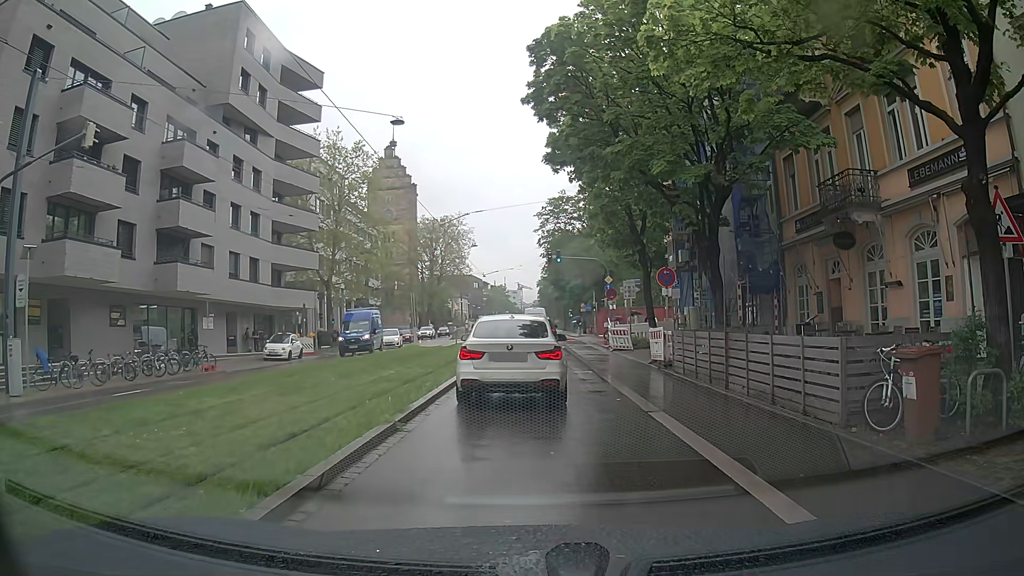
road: primary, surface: asphalt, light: Day
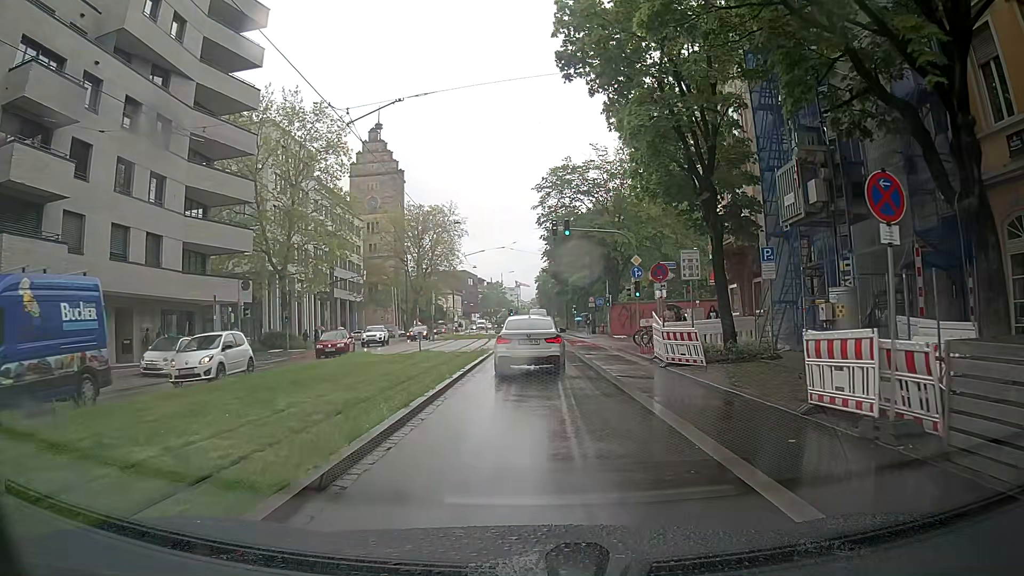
(-0.3, +13.6) m; -1°
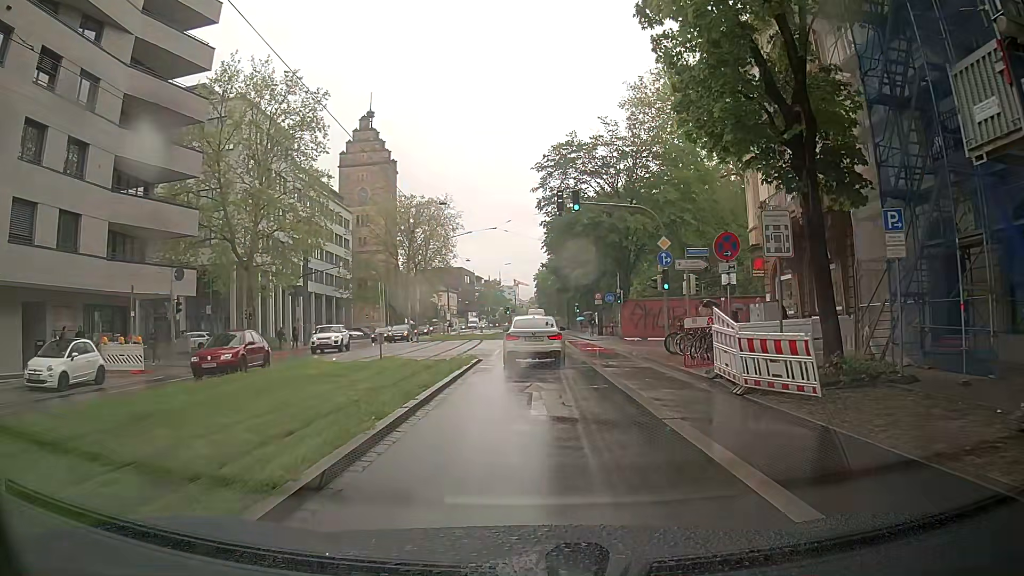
(0.0, +7.5) m; -2°
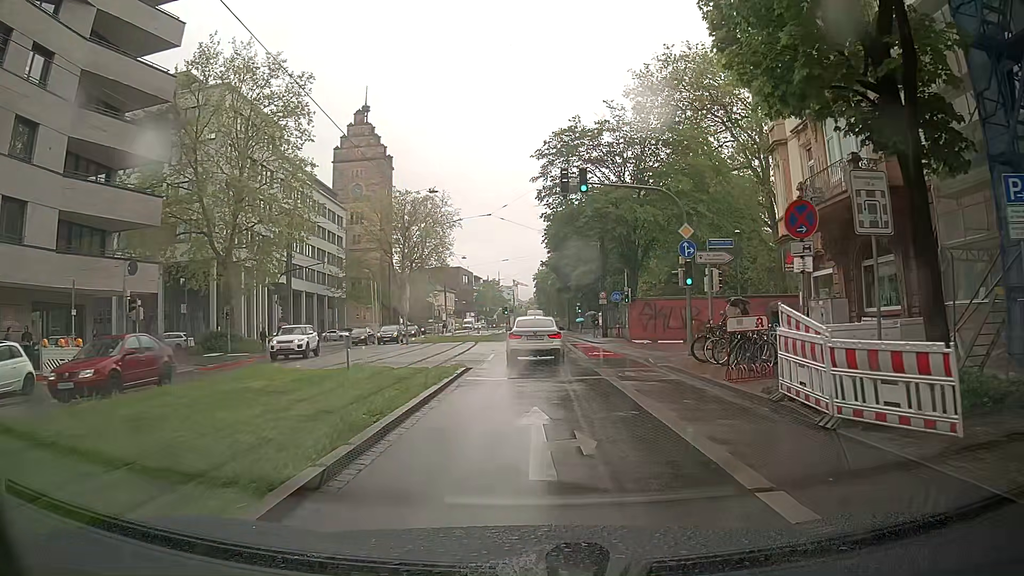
(+0.1, +3.9) m; +1°
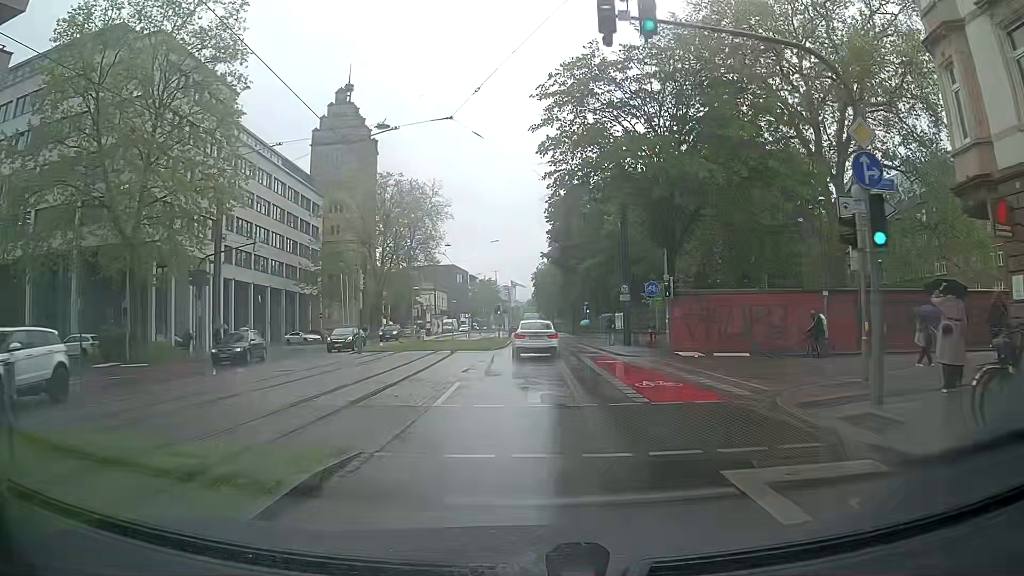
(0.0, +12.9) m; 0°
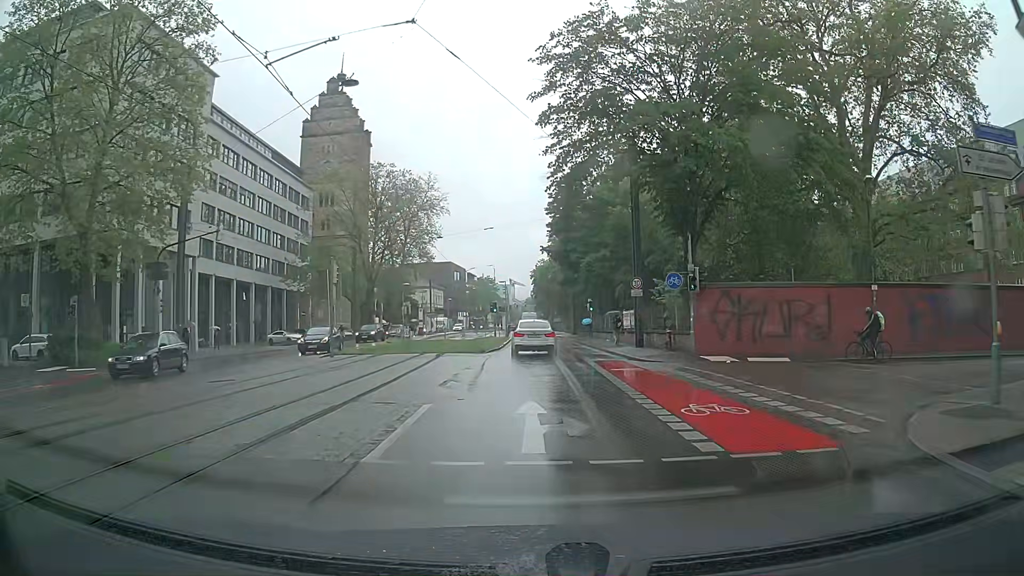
(0.0, +4.7) m; +1°
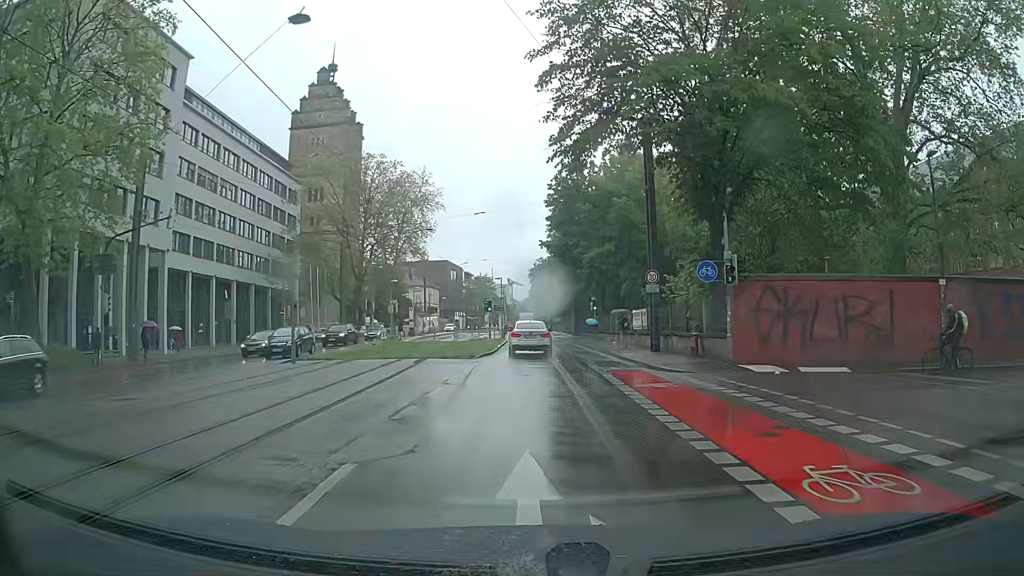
(0.0, +4.8) m; +1°
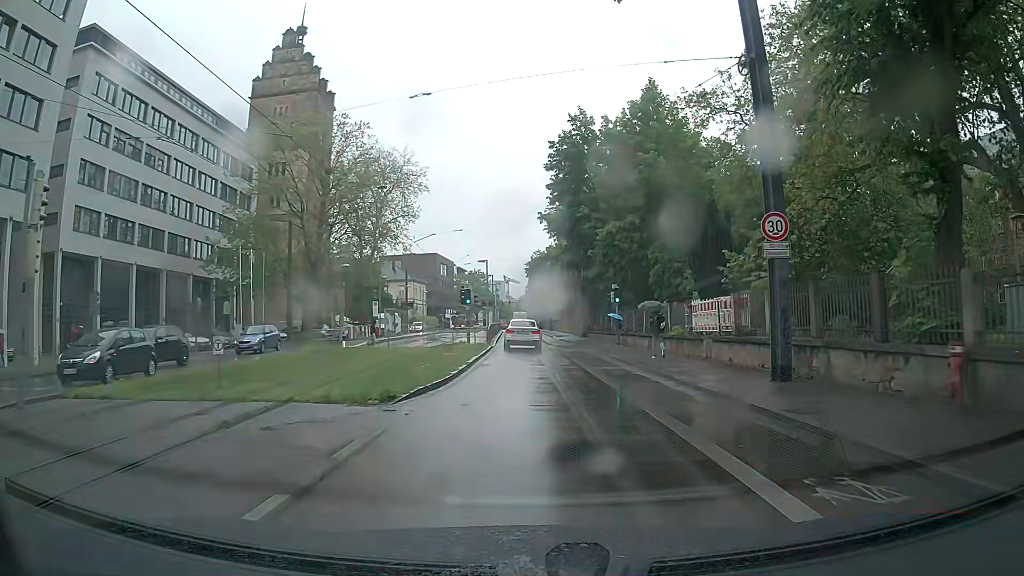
(-0.2, +15.2) m; -1°
(0, +10) (0, +20) (0, +30) (0, +40) (0, +50) (0, +60) (-1, +70) (-1, +80) (-1, +90) (-3, +100) m
